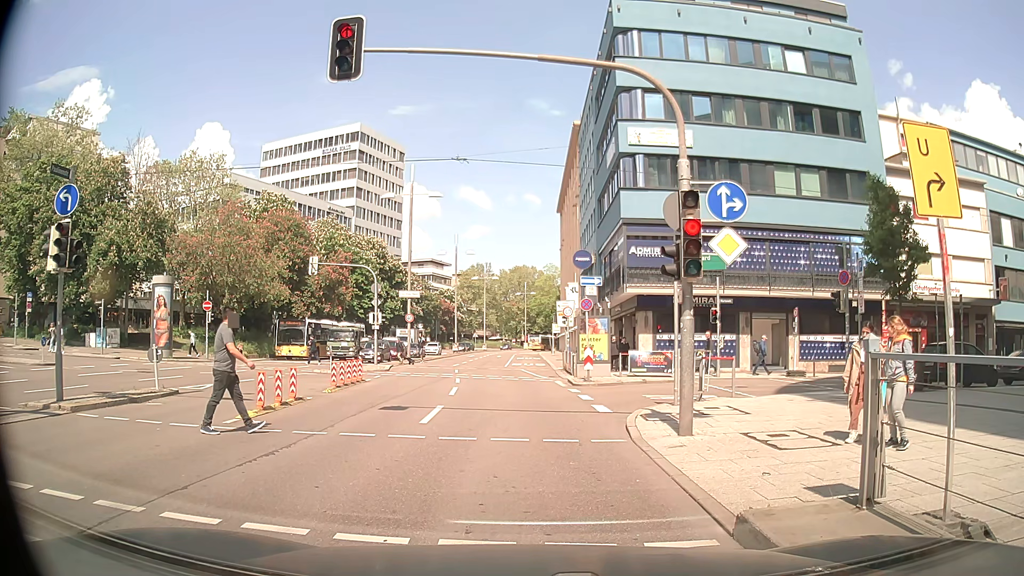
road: primary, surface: asphalt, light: Day
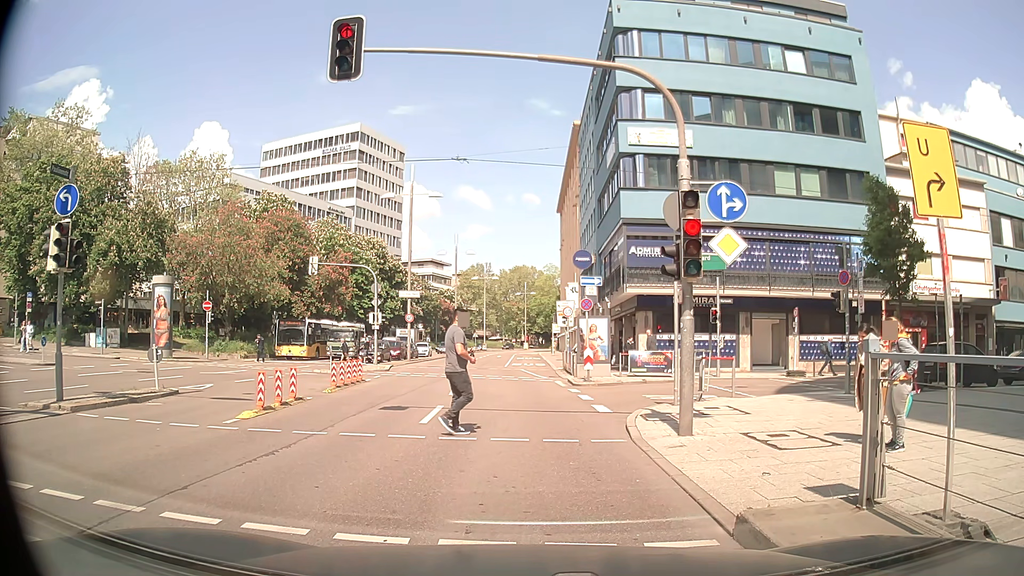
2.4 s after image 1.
(0.0, 0.0) m; 0°
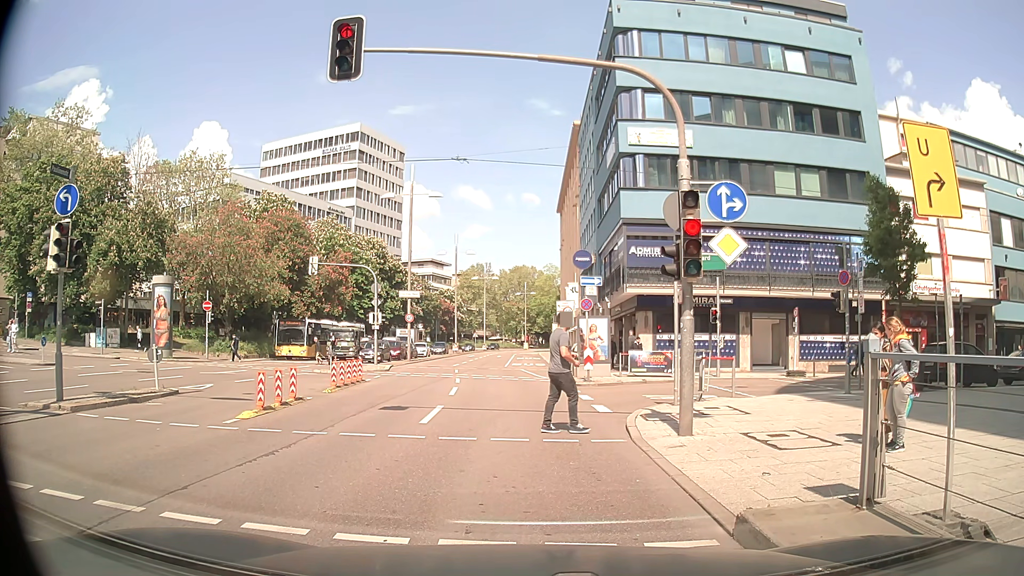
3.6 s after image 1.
(0.0, 0.0) m; 0°
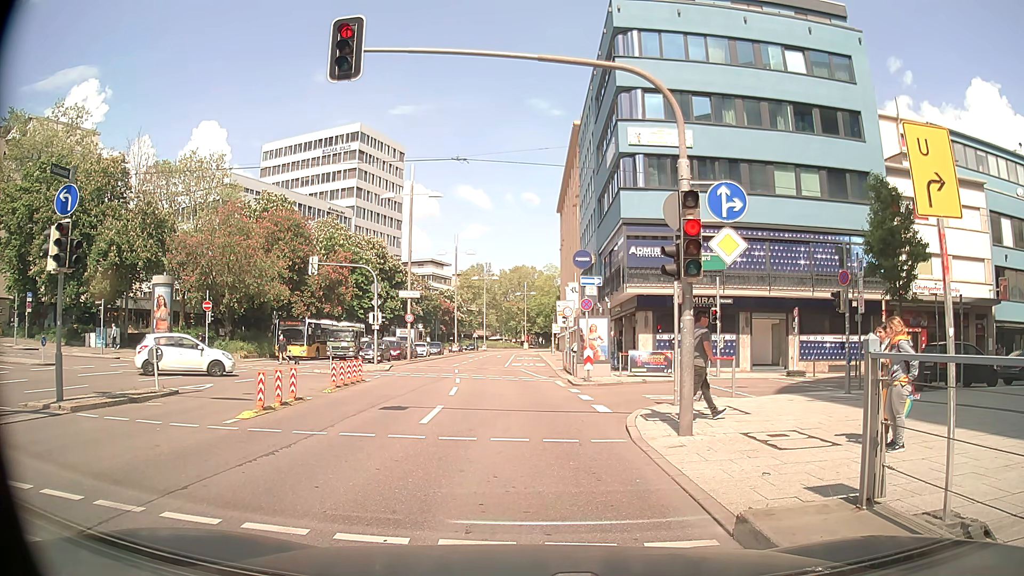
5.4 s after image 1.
(0.0, 0.0) m; 0°
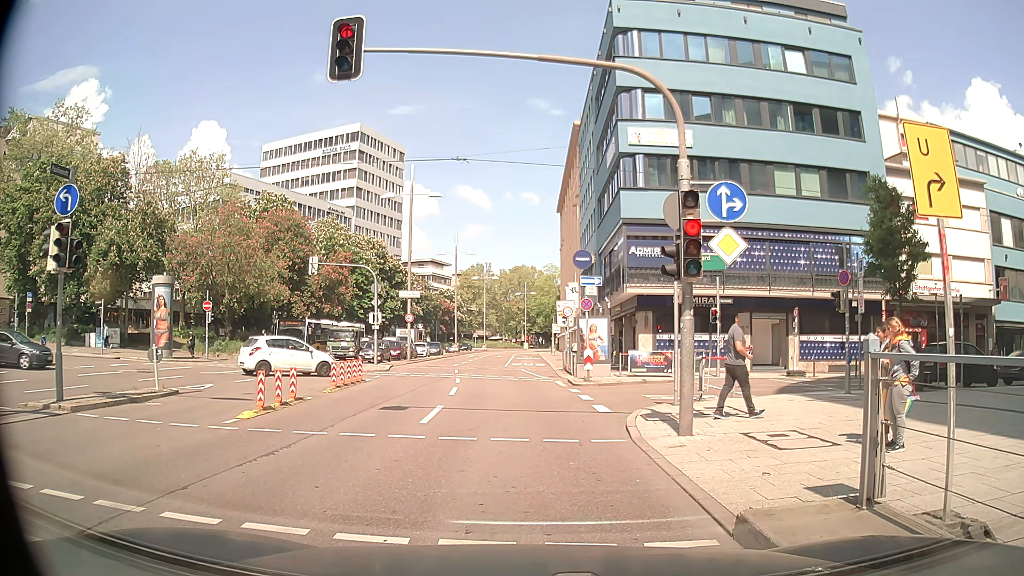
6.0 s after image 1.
(0.0, 0.0) m; 0°
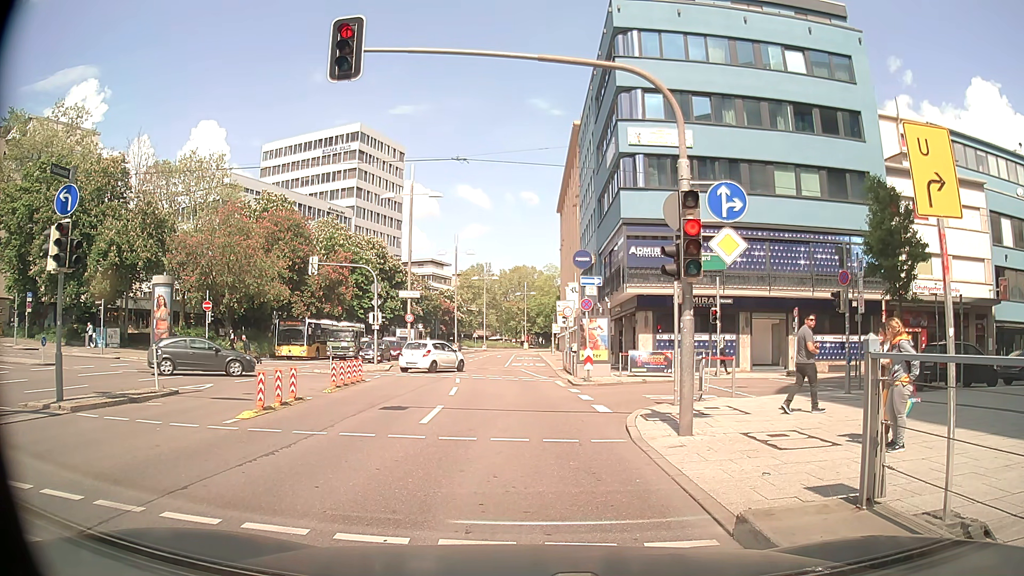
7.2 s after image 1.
(0.0, 0.0) m; 0°
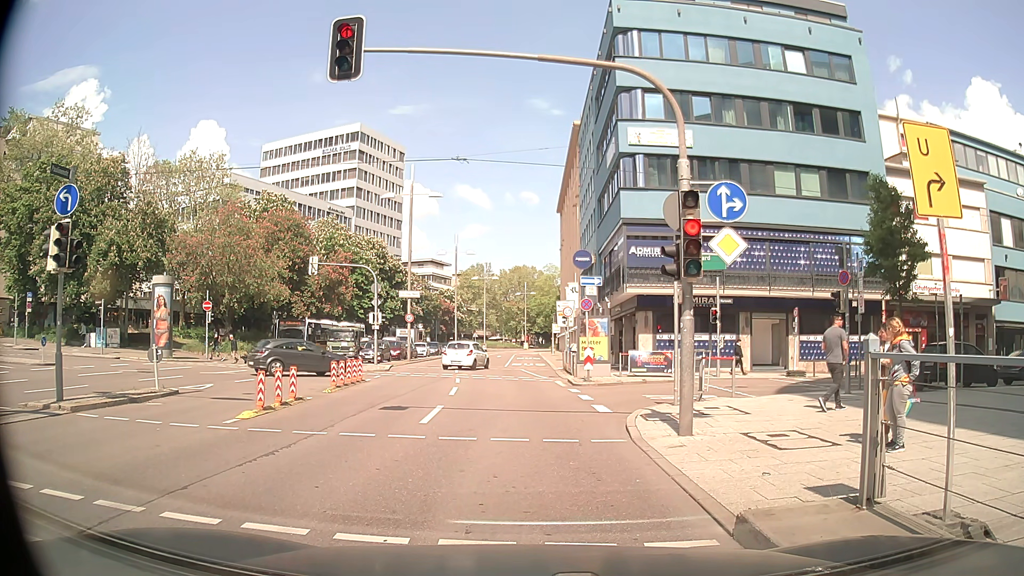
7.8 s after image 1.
(0.0, 0.0) m; 0°
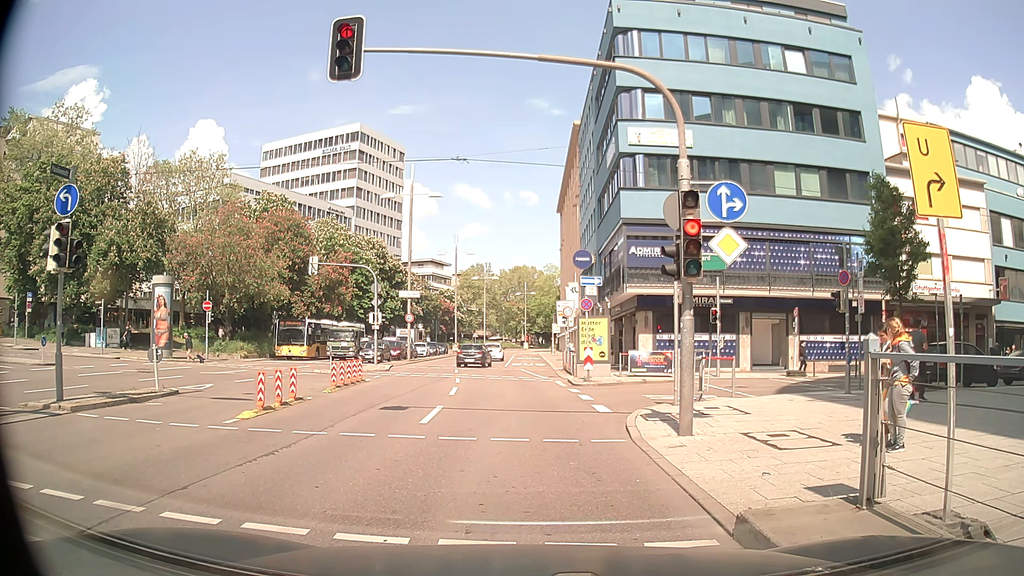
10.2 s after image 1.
(0.0, 0.0) m; 0°
